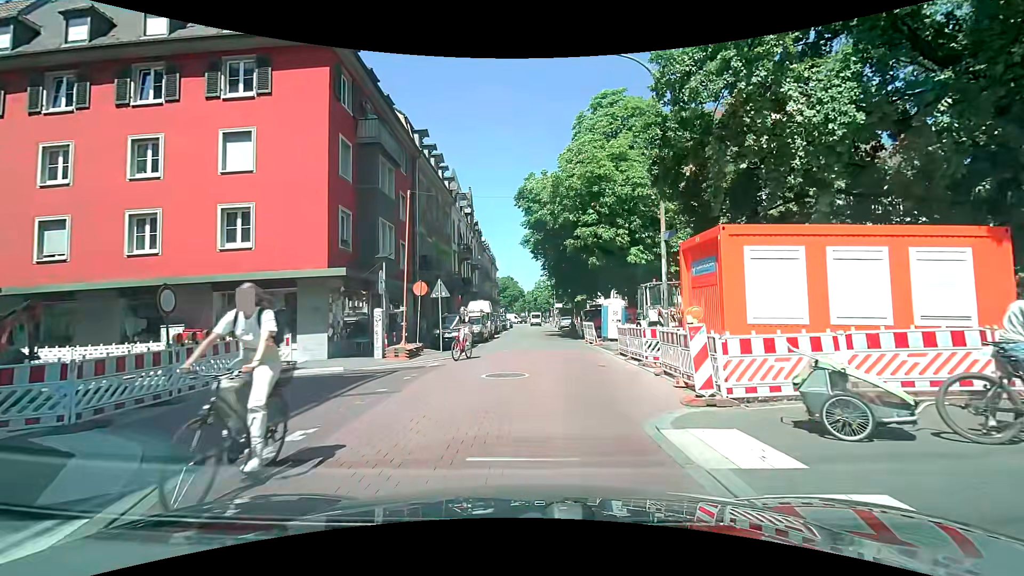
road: residential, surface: asphalt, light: Day
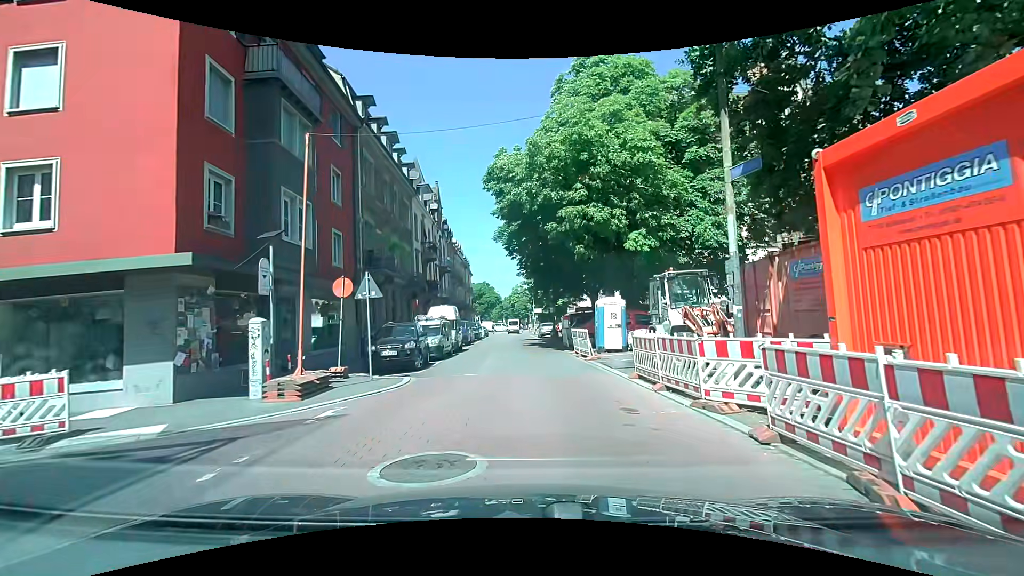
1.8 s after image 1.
(0.0, +6.5) m; +4°
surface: paving_stones
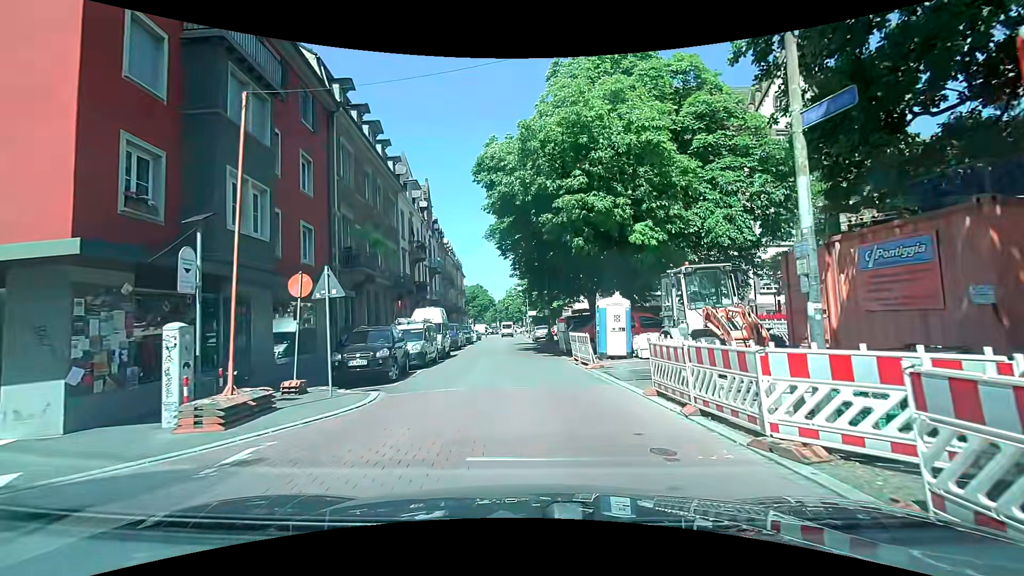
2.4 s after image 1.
(-0.1, +2.4) m; -1°
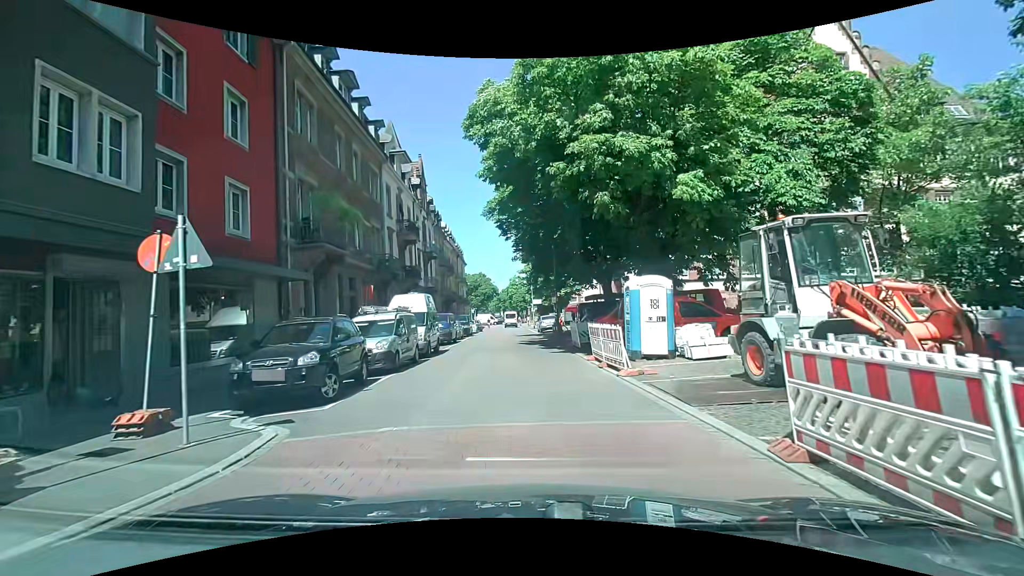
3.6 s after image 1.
(0.0, +5.1) m; -2°
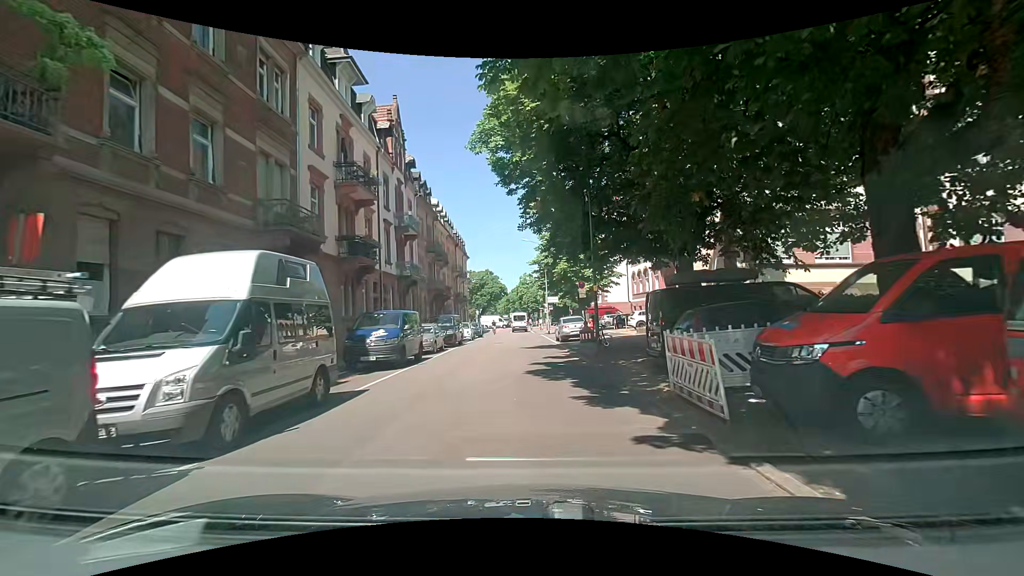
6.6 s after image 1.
(+0.1, +14.2) m; 0°
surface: asphalt
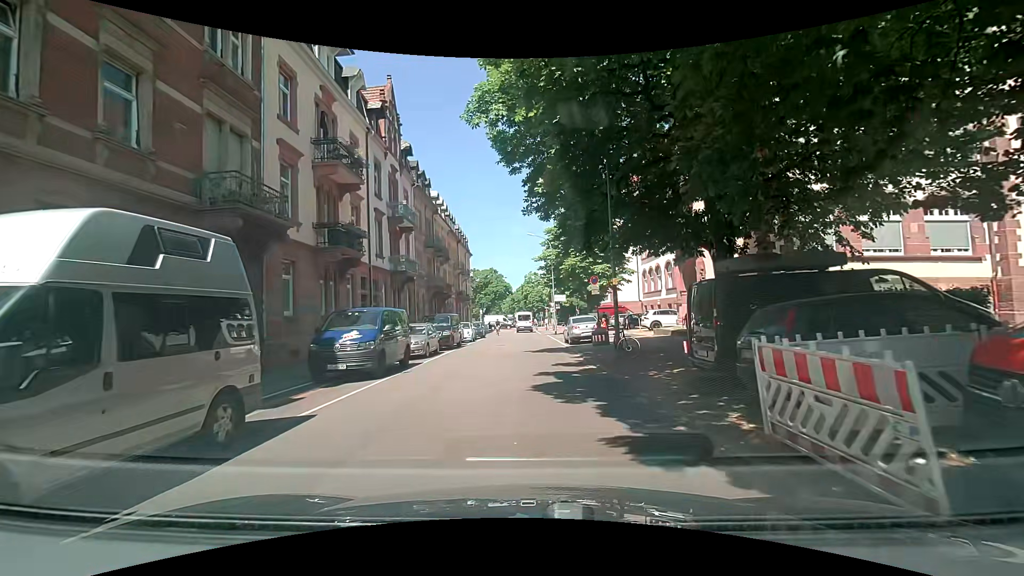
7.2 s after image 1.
(0.0, +3.1) m; 0°
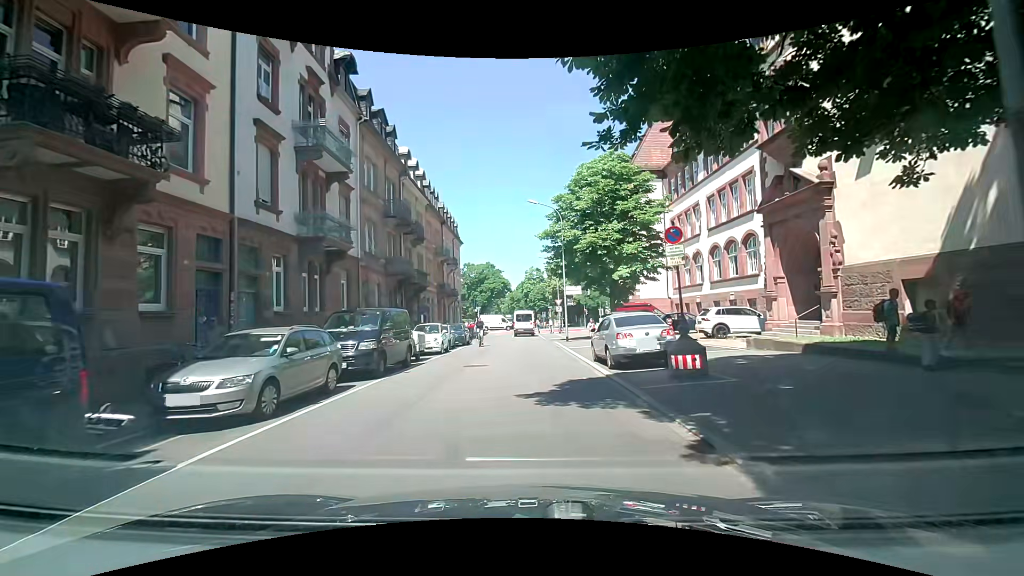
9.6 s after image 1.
(-0.3, +13.0) m; -1°
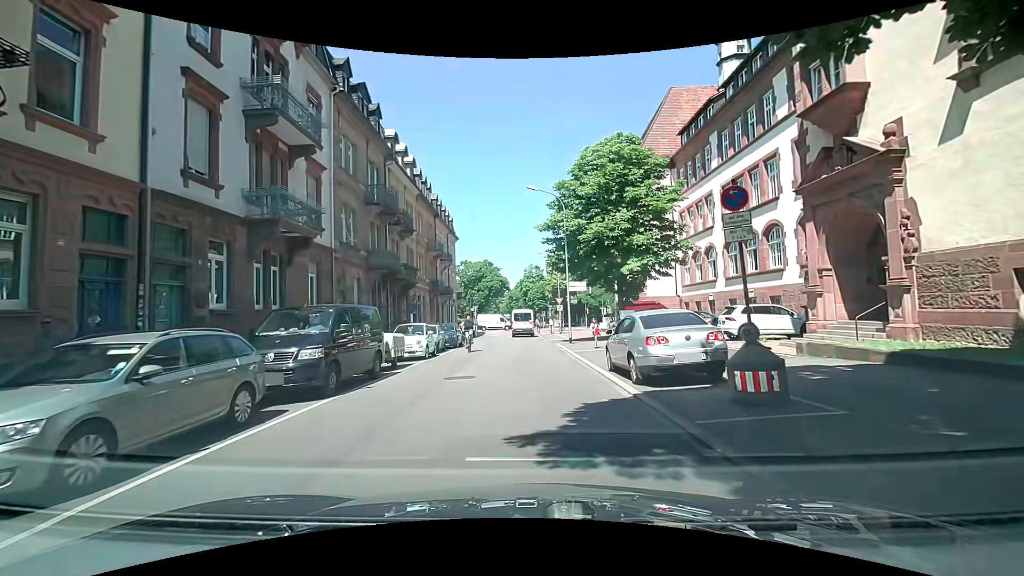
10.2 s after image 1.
(0.0, +3.4) m; -1°
